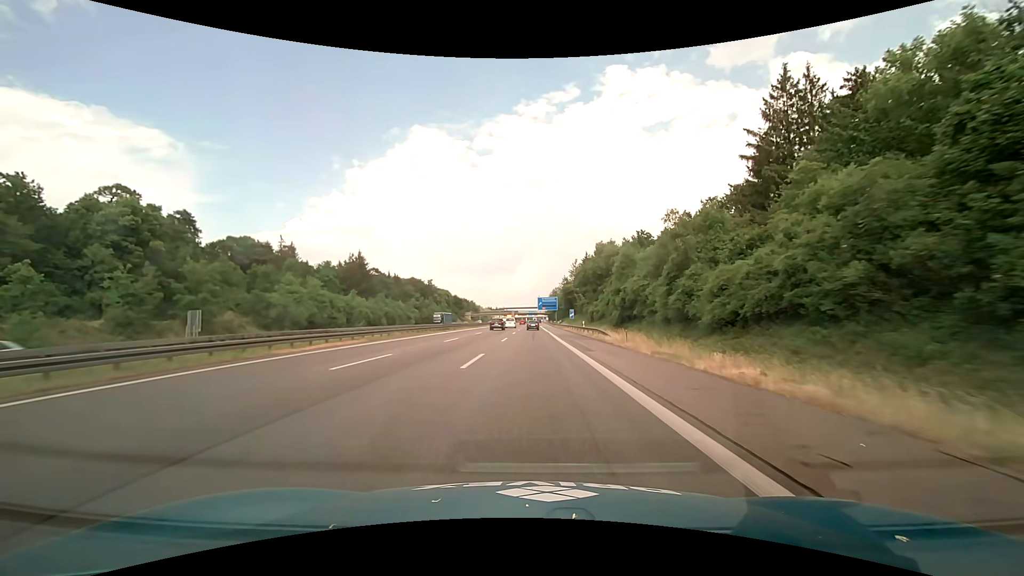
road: motorway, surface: asphalt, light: Day
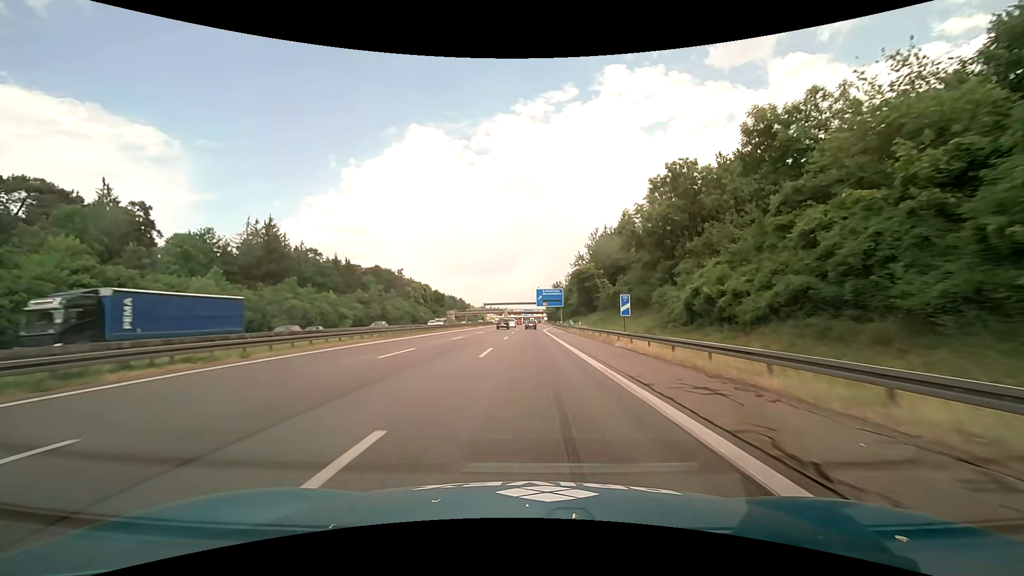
(0.0, +50.1) m; 0°
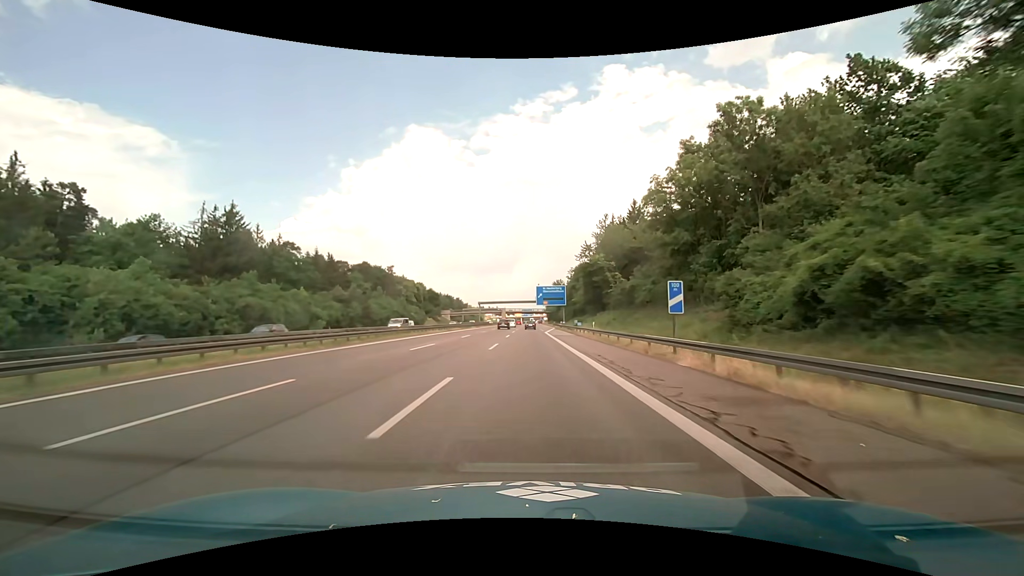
(0.0, +12.5) m; 0°
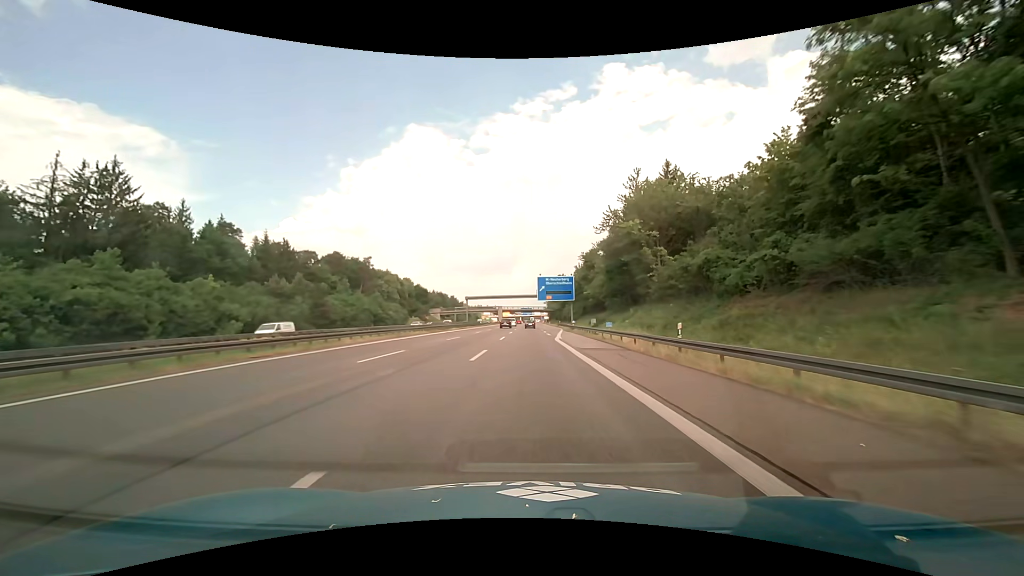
(0.0, +25.0) m; 0°
(0, +10) (0, +20) (0, +30) (0, +40) (0, +50) (0, +60) (0, +70) (0, +80) (0, +90) (0, +100) m
